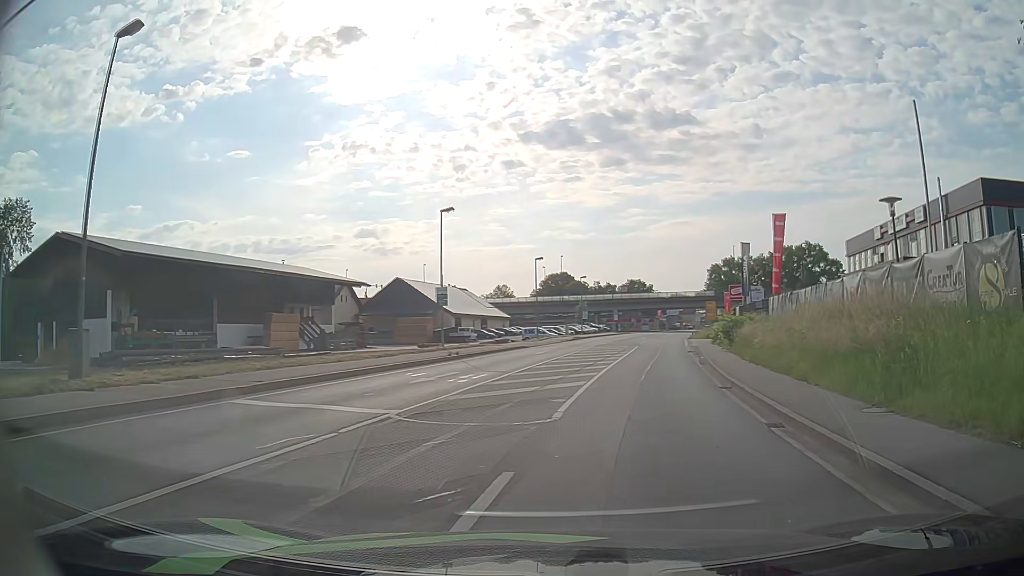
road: primary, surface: asphalt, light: Day
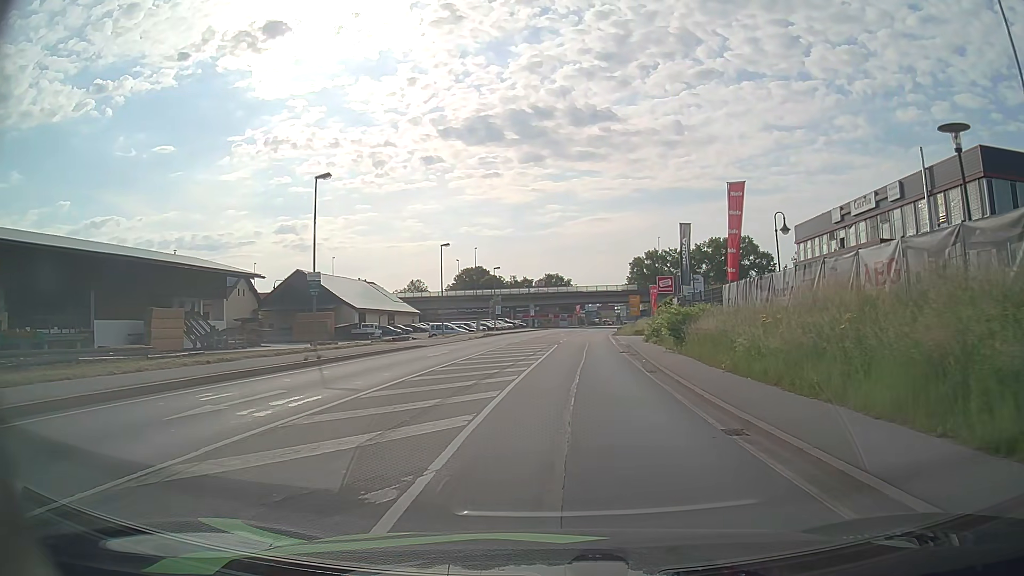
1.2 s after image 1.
(+0.8, +8.0) m; +8°
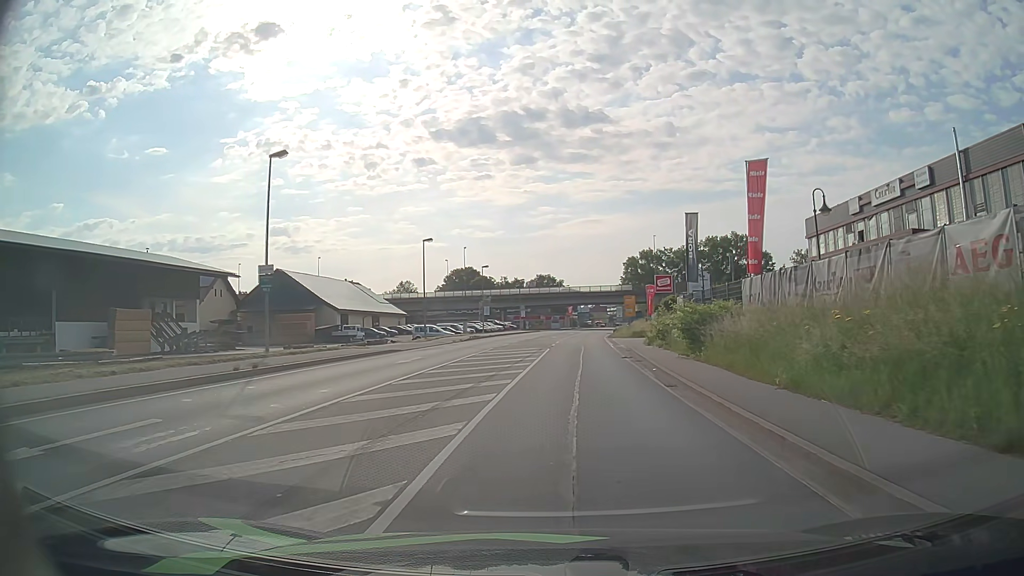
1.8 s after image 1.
(0.0, +4.7) m; +1°
